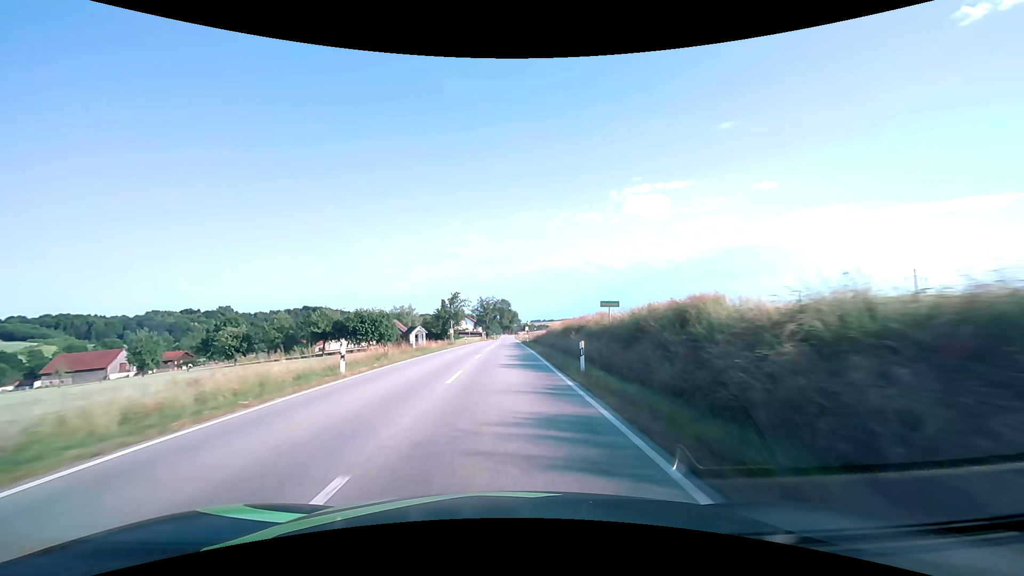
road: secondary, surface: asphalt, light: Day
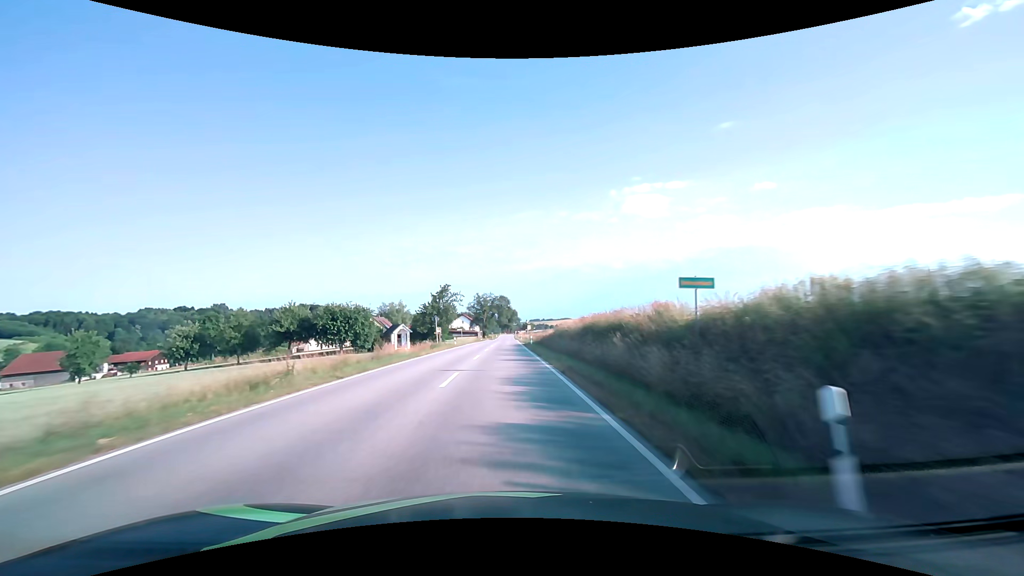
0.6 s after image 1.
(0.0, +12.6) m; 0°
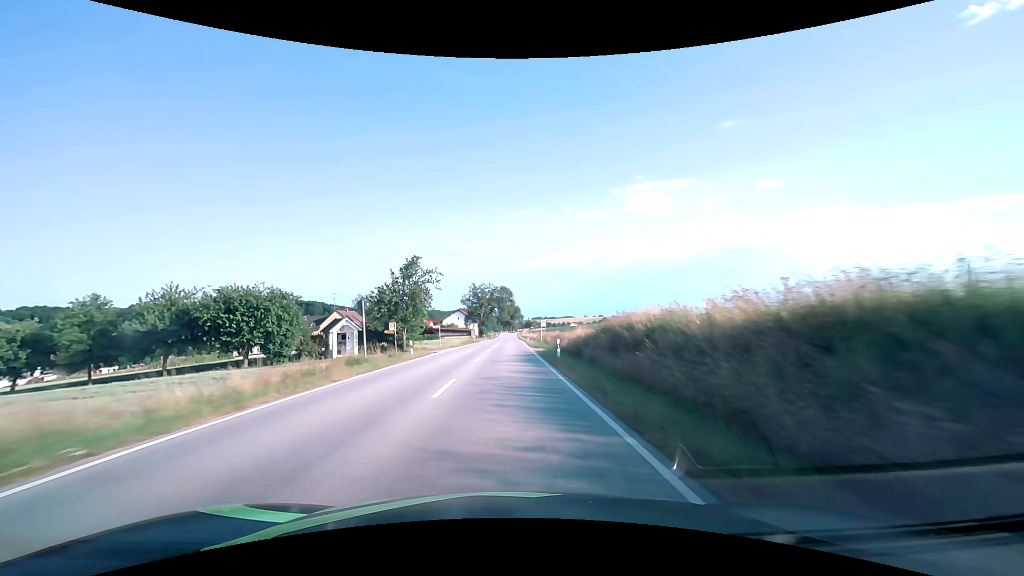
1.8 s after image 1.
(0.0, +25.6) m; 0°
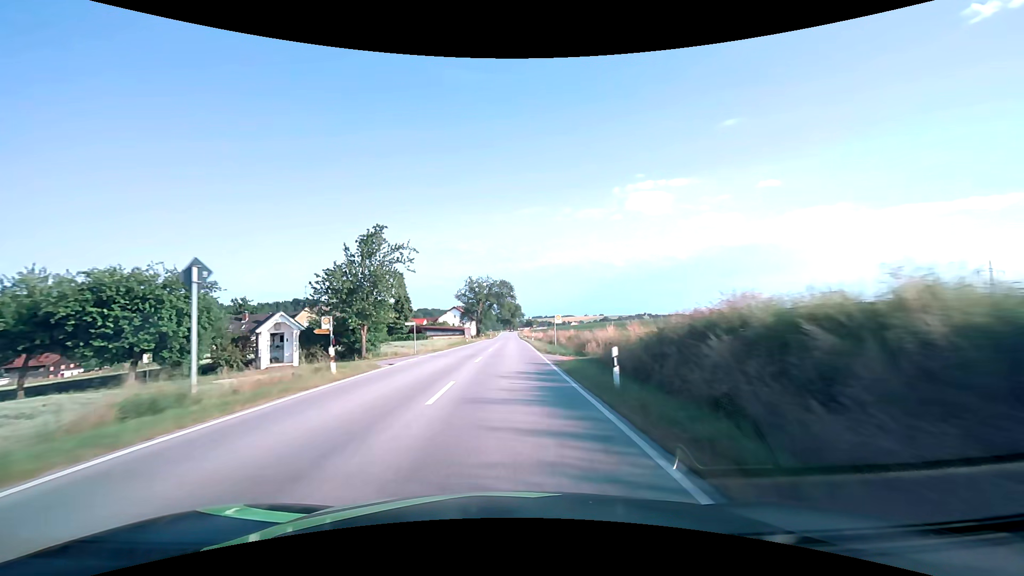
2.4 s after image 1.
(0.0, +13.2) m; 0°
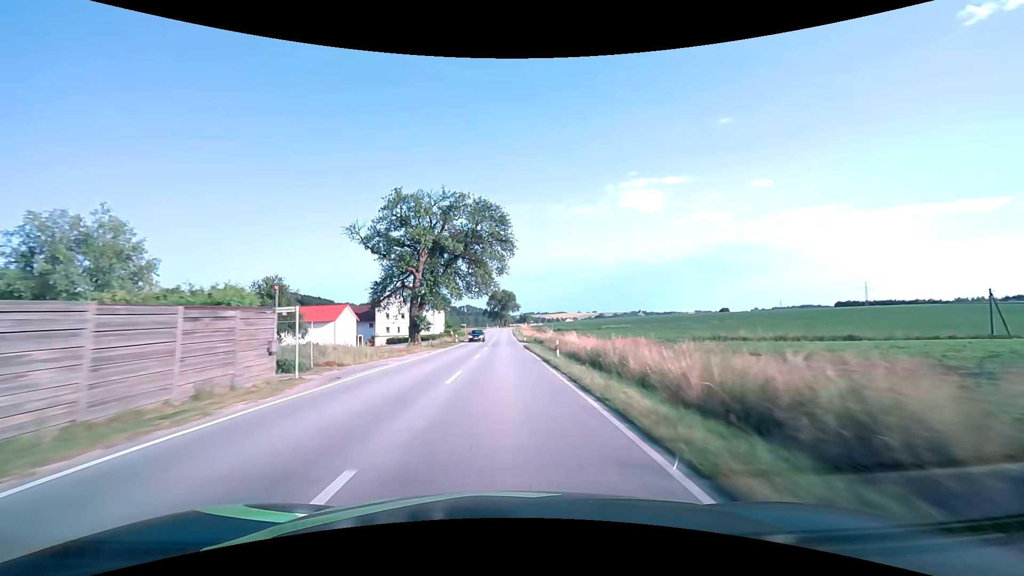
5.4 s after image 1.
(+0.6, +68.4) m; +1°
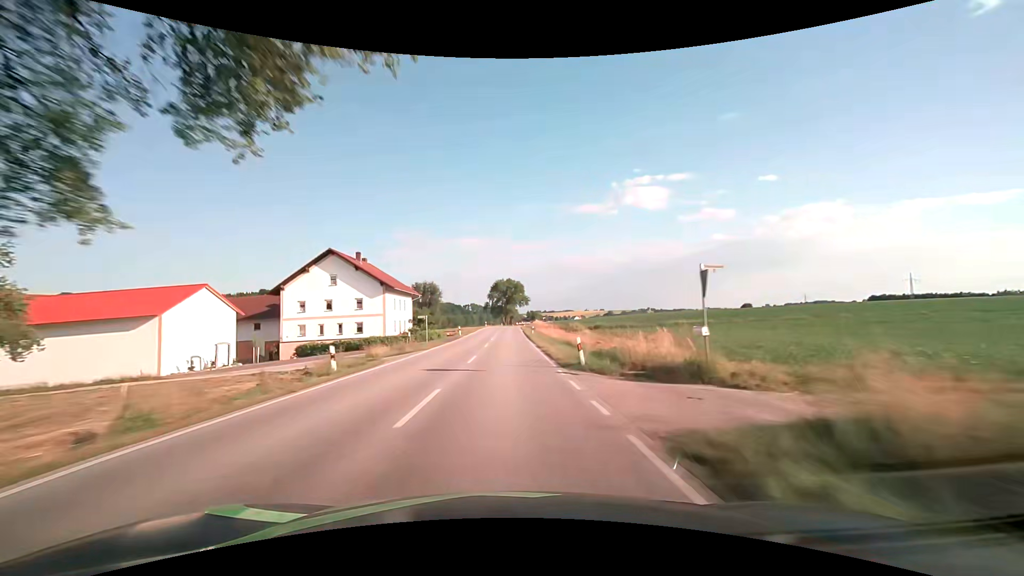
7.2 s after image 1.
(-0.1, +42.1) m; -1°
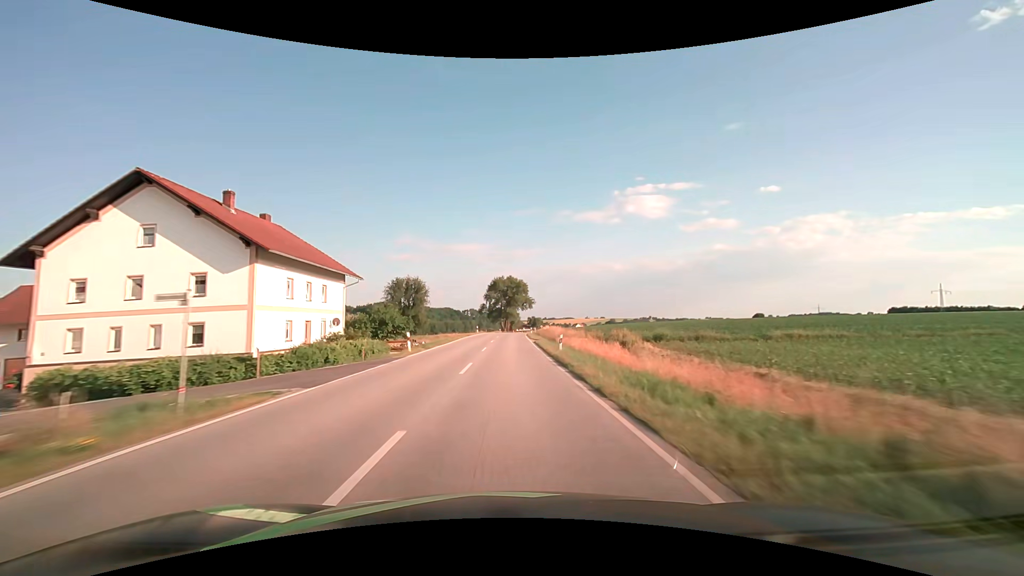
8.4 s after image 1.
(-0.1, +28.2) m; 0°
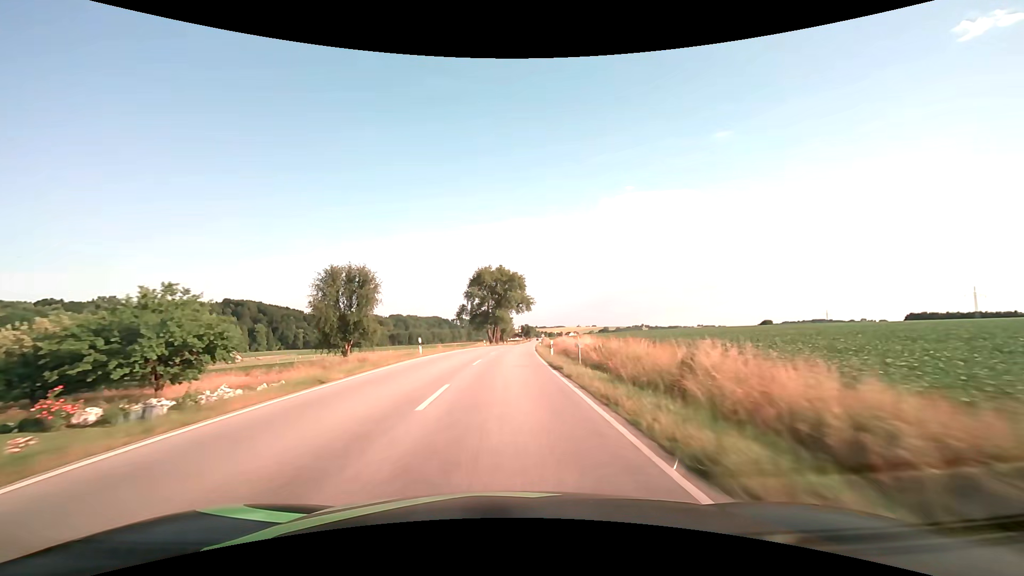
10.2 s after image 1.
(+0.3, +42.1) m; +1°
